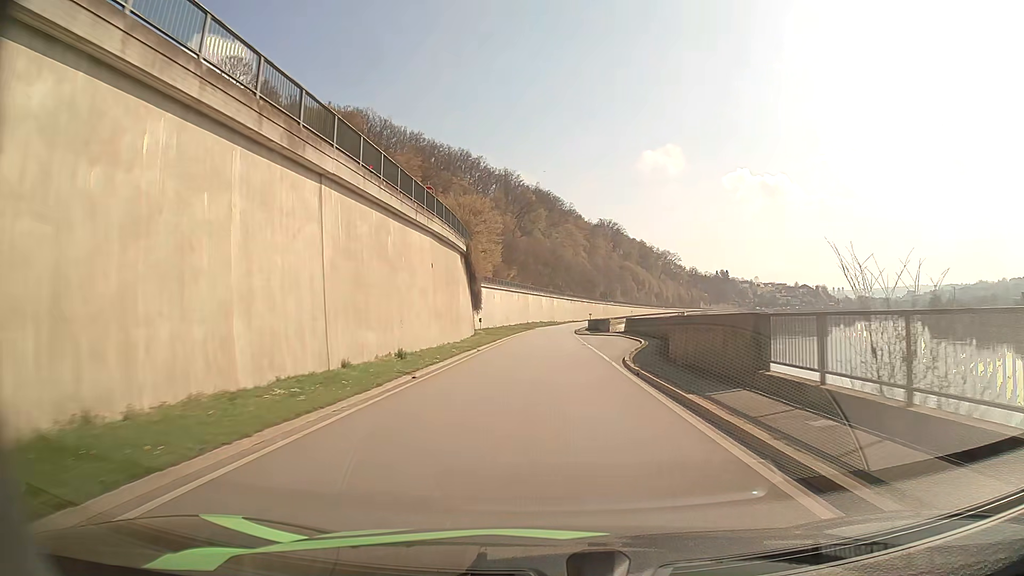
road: primary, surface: asphalt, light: Day
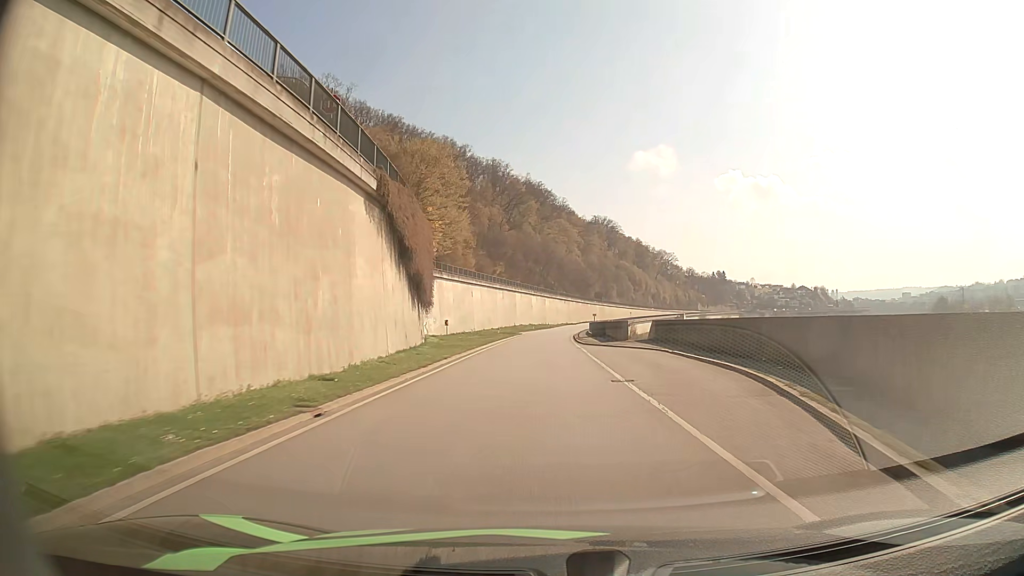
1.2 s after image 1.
(+0.2, +21.1) m; +1°
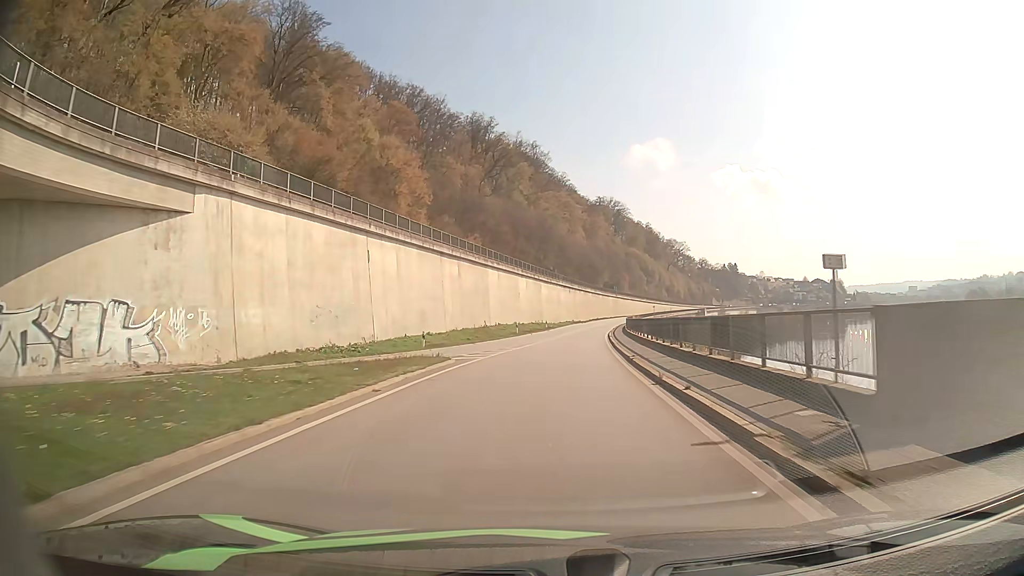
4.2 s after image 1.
(+0.1, +53.0) m; 0°
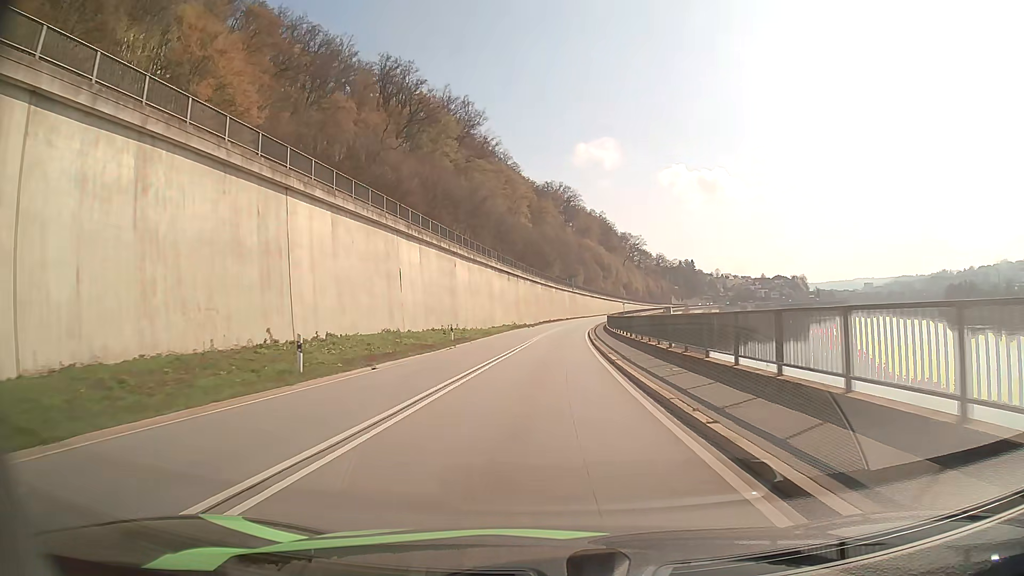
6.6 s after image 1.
(+1.9, +42.9) m; +5°
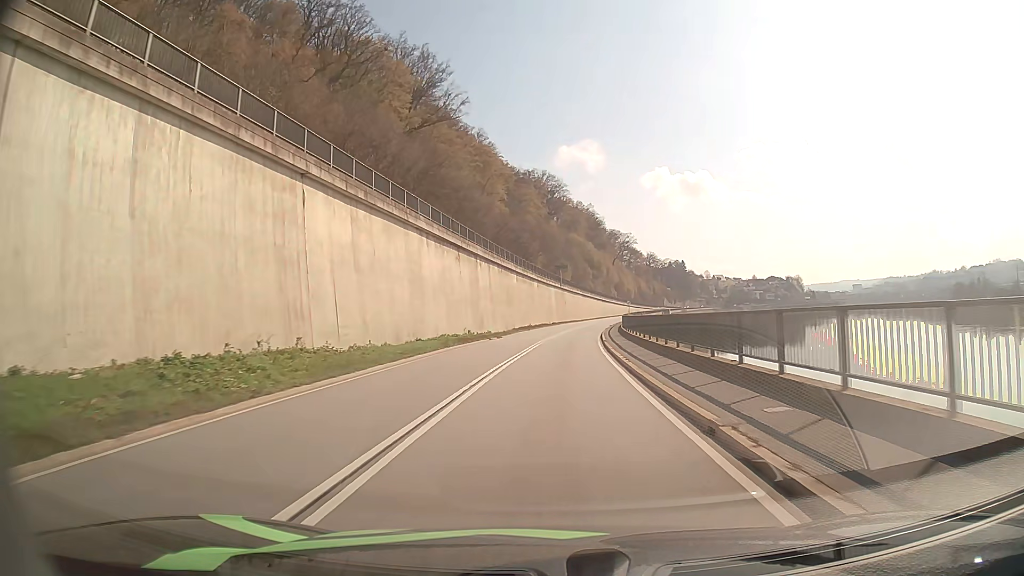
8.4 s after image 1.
(+0.3, +32.6) m; +1°
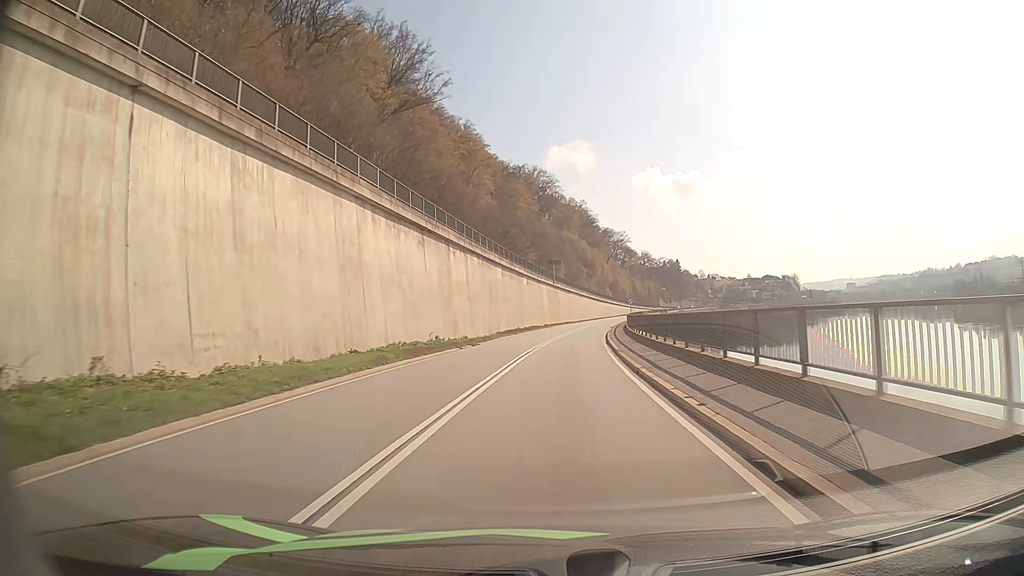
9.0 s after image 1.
(+0.1, +11.0) m; +1°
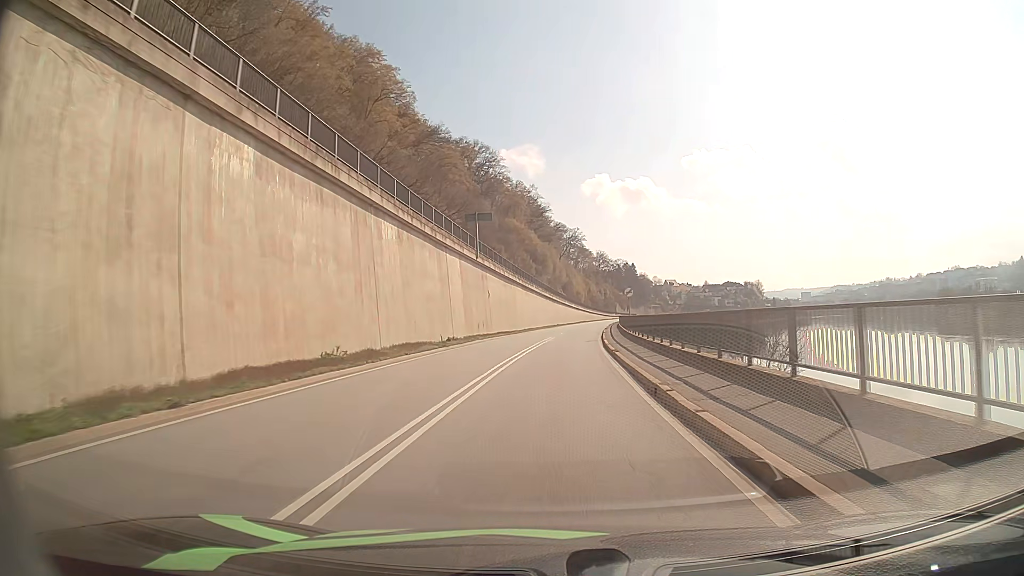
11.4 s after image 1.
(+1.7, +44.5) m; +5°
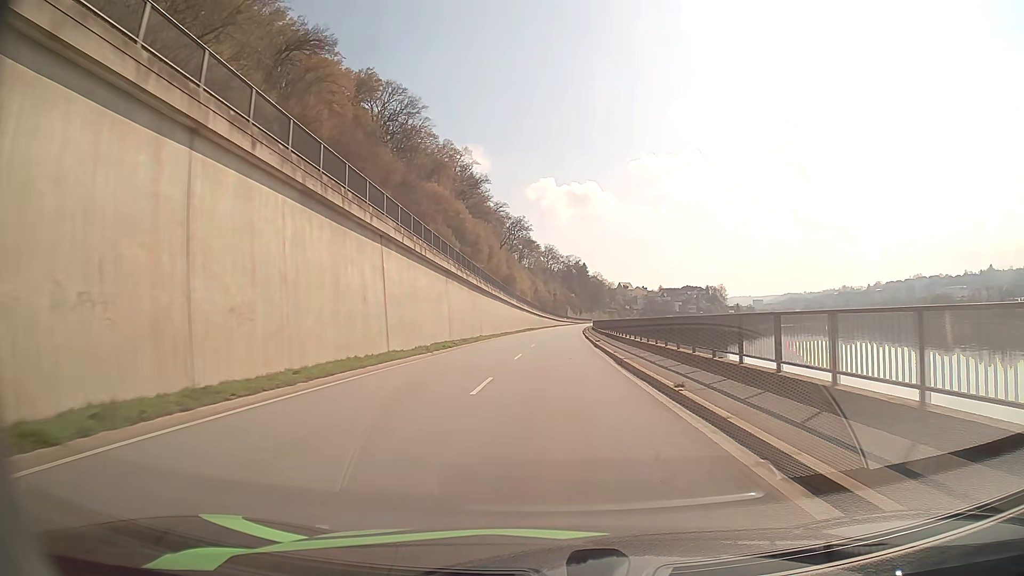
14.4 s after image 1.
(+1.9, +56.8) m; +4°
(0, +10) (0, +20) (0, +30) (+1, +40) (+1, +50) (+1, +60) (+1, +70) (+2, +80) (+2, +90) (+3, +100) m
